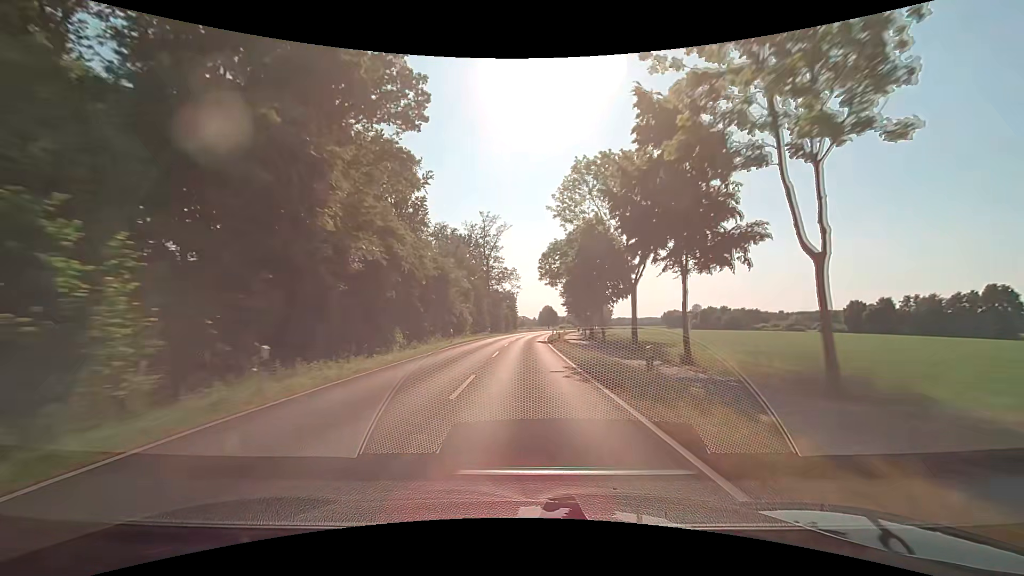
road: secondary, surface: asphalt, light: Day
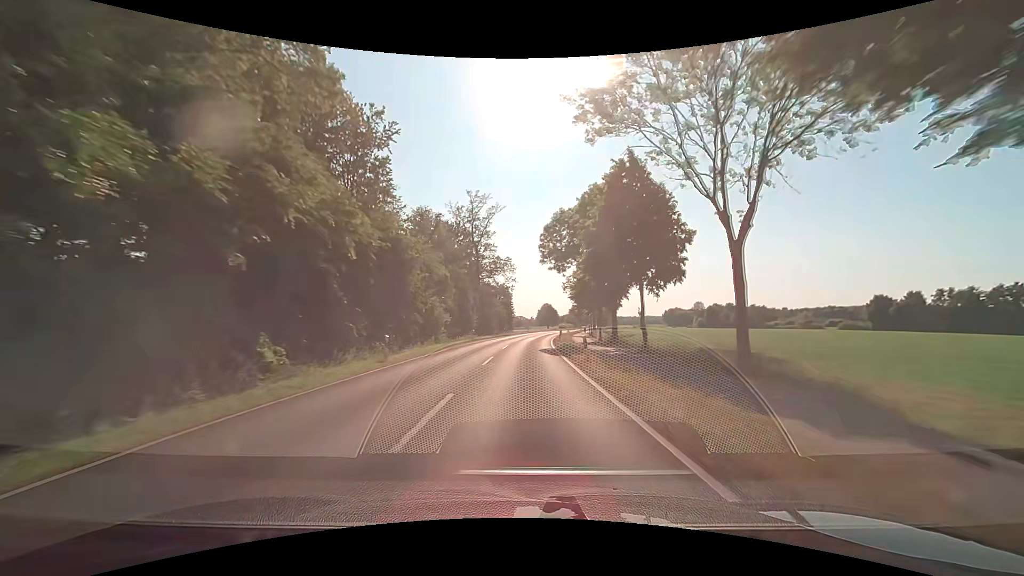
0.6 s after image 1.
(+0.1, +15.8) m; 0°
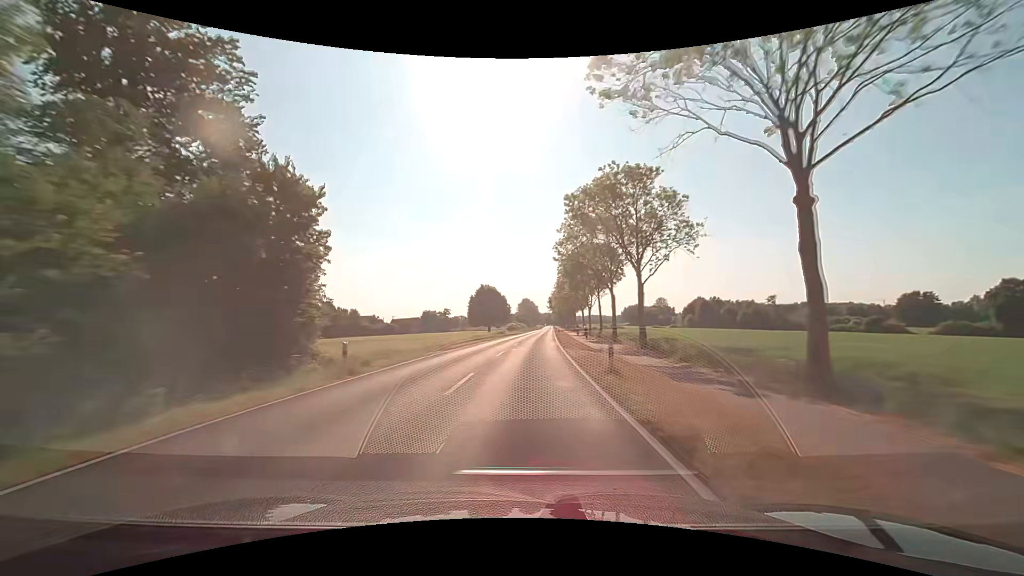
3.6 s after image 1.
(+3.7, +78.9) m; +6°
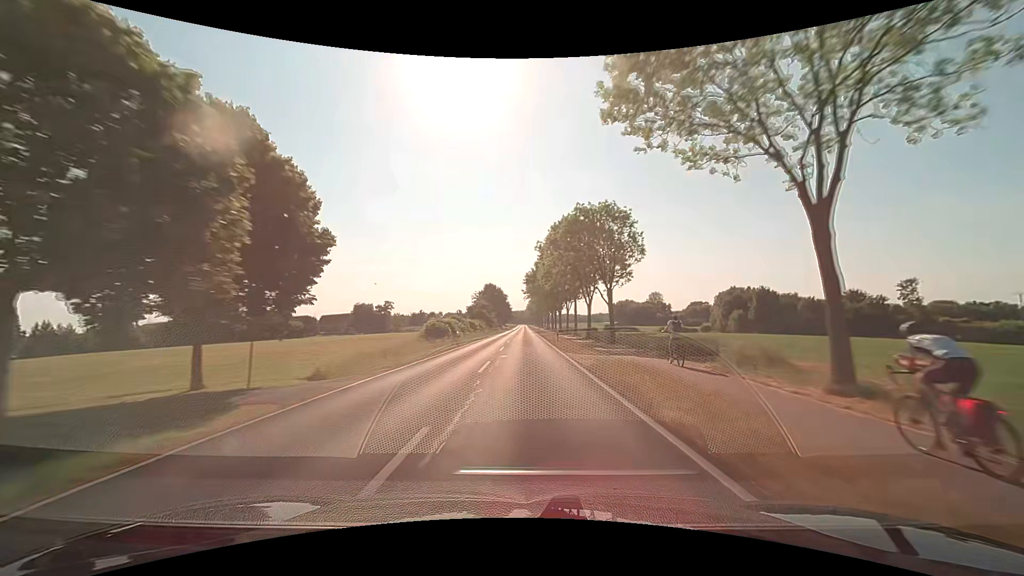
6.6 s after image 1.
(+3.0, +79.2) m; +3°
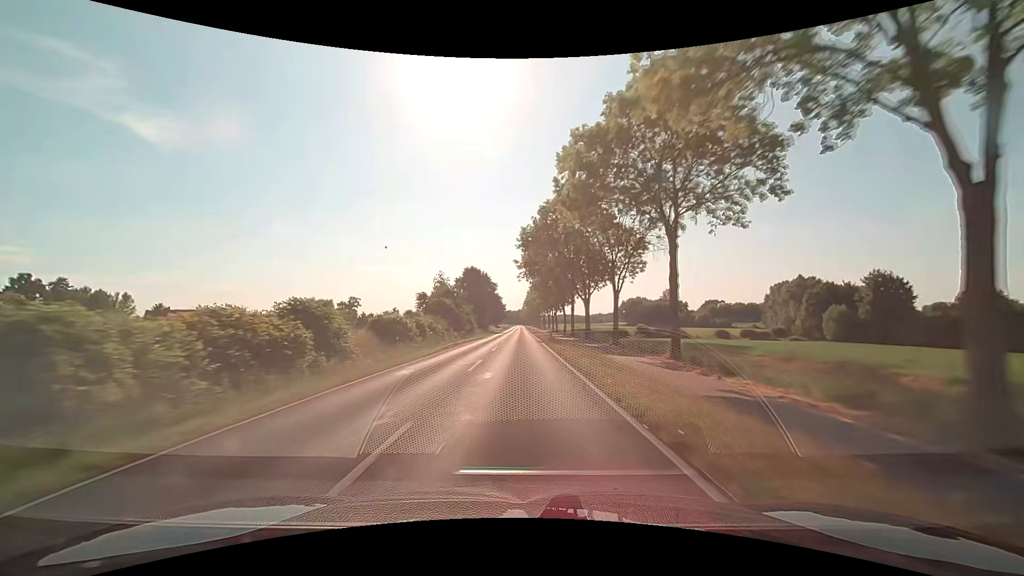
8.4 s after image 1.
(+0.2, +47.6) m; 0°
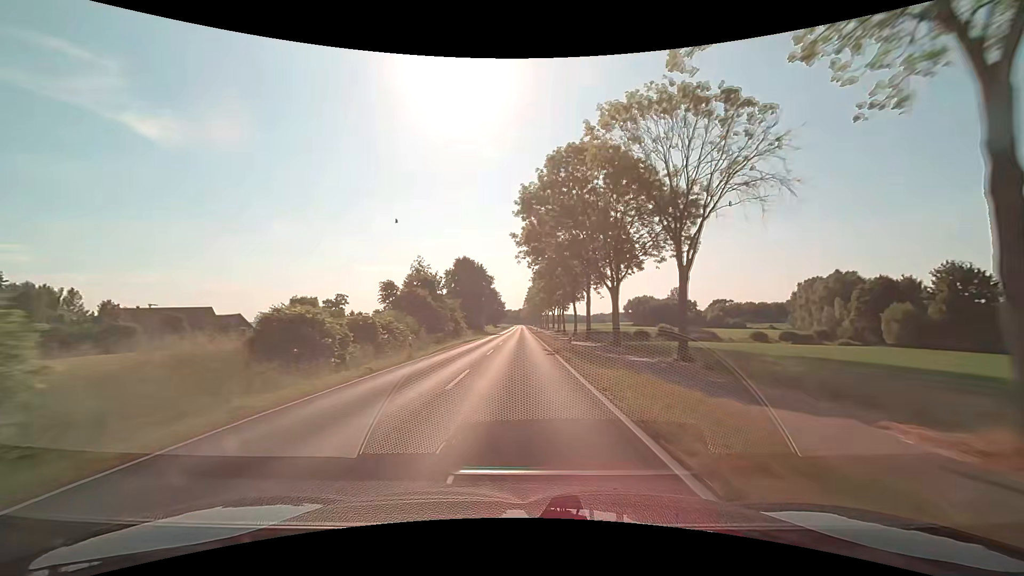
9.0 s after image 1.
(0.0, +15.8) m; 0°
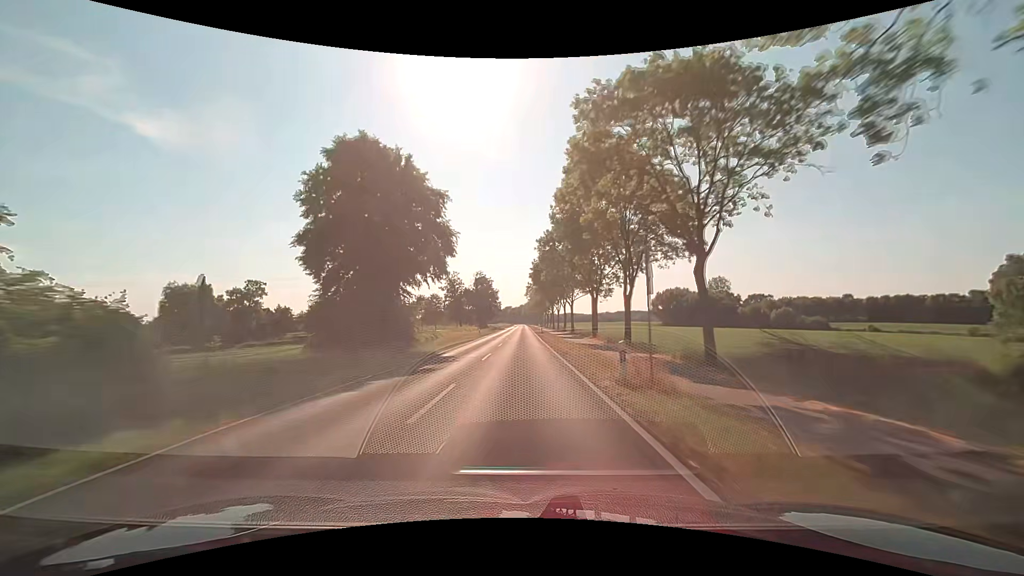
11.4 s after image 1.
(0.0, +63.4) m; 0°
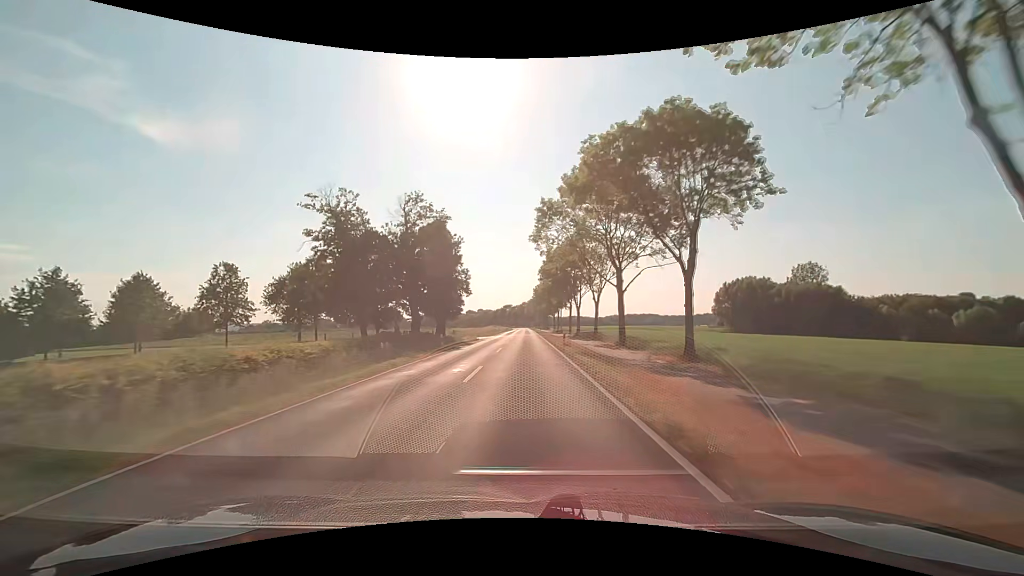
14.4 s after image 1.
(-0.8, +79.2) m; -1°
(0, +10) (0, +20) (0, +30) (0, +40) (0, +50) (0, +60) (0, +70) (+1, +80) (+1, +90) (+1, +100) m
